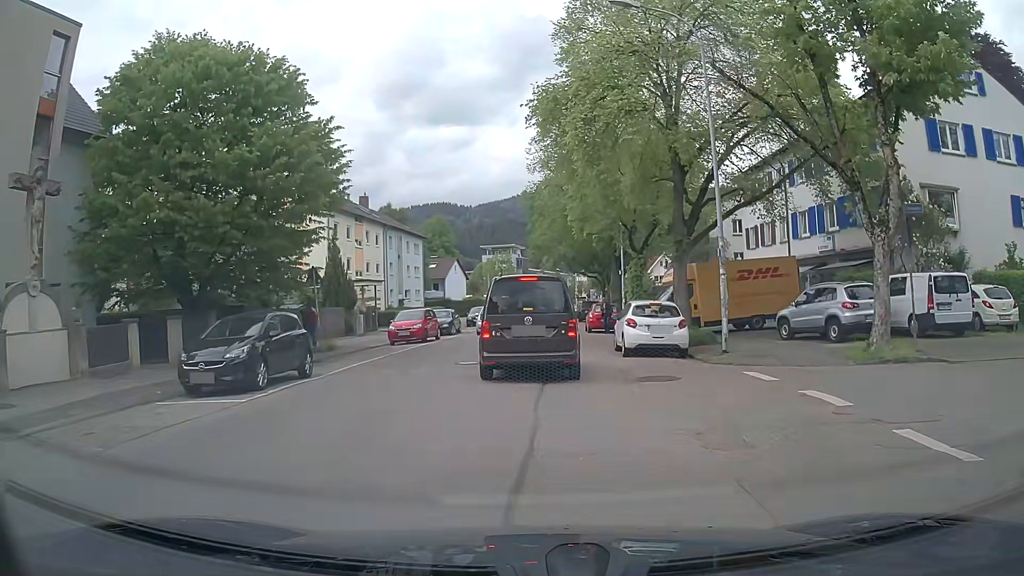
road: unclassified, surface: asphalt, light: Day
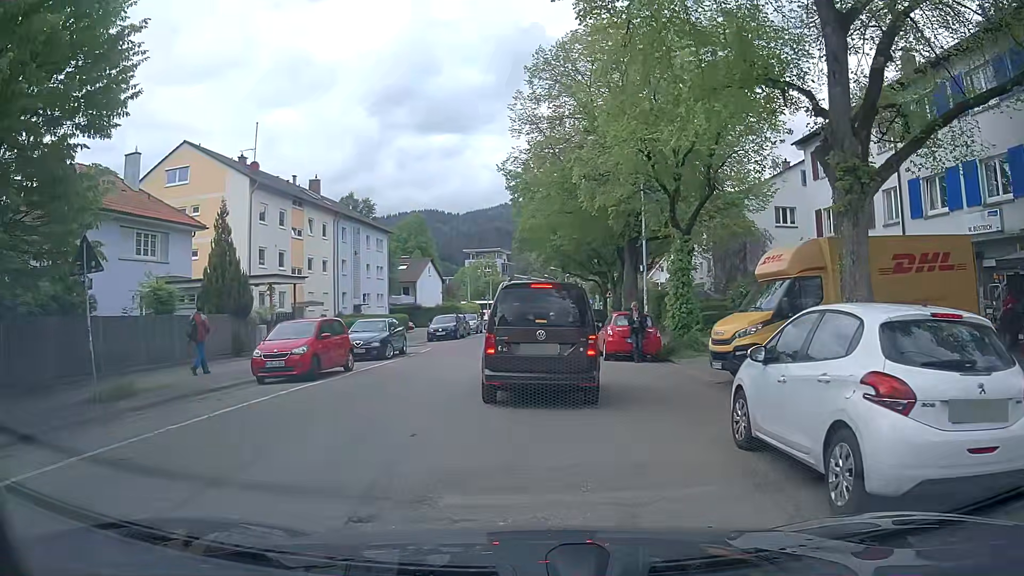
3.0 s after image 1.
(+0.1, +12.9) m; -1°
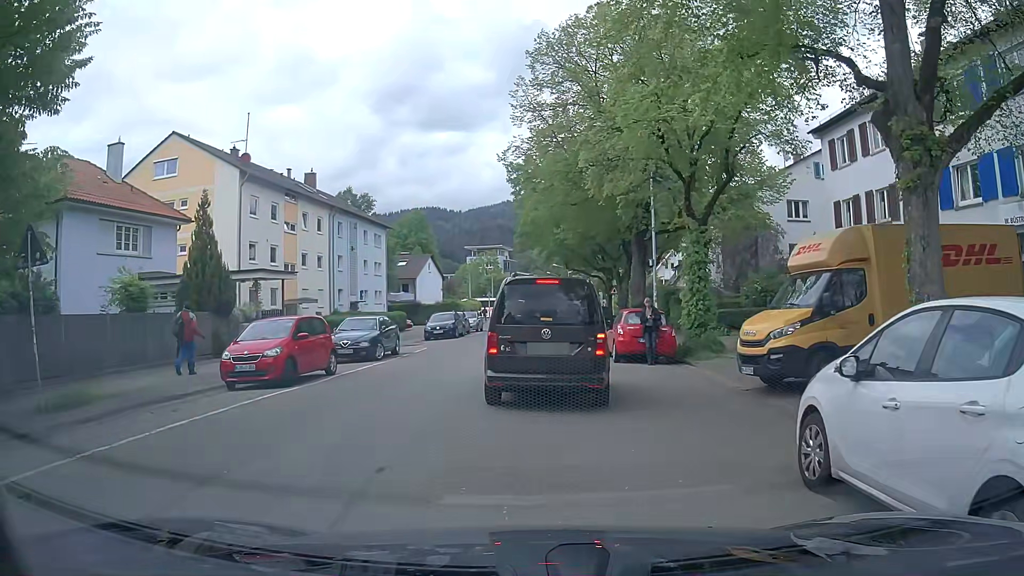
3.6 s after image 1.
(0.0, +1.8) m; +1°
